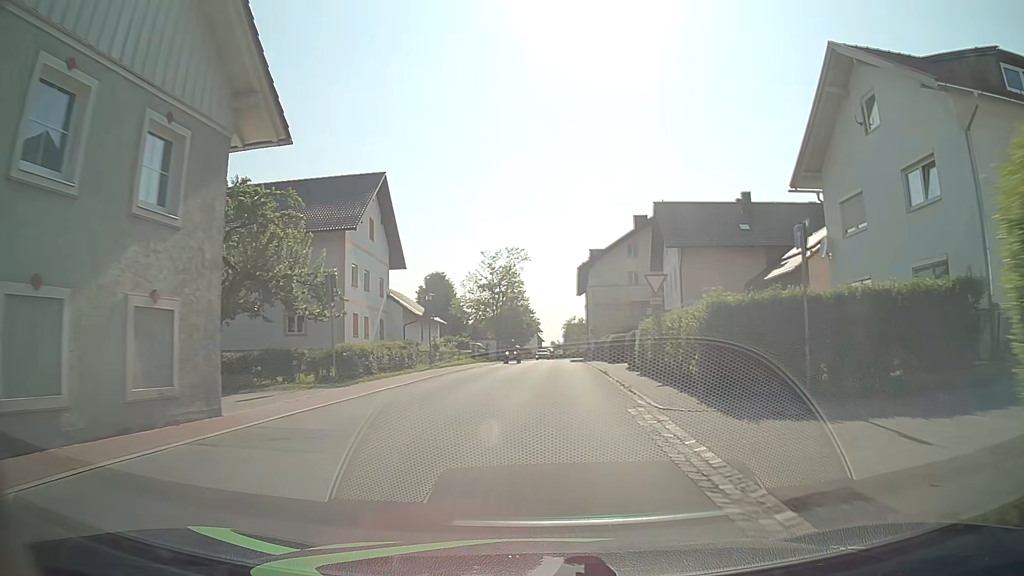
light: Day
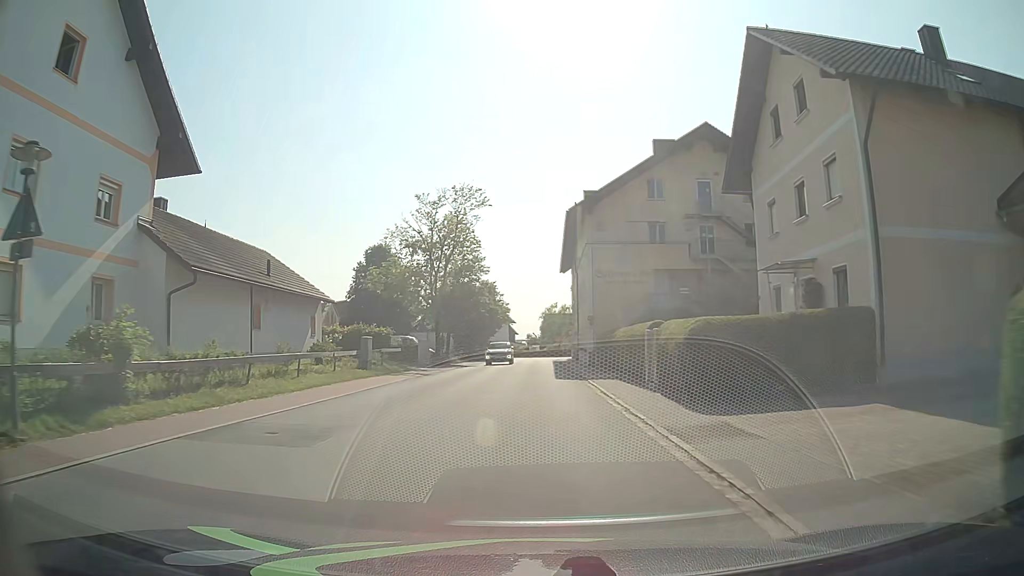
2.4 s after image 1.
(+1.4, +27.2) m; +3°
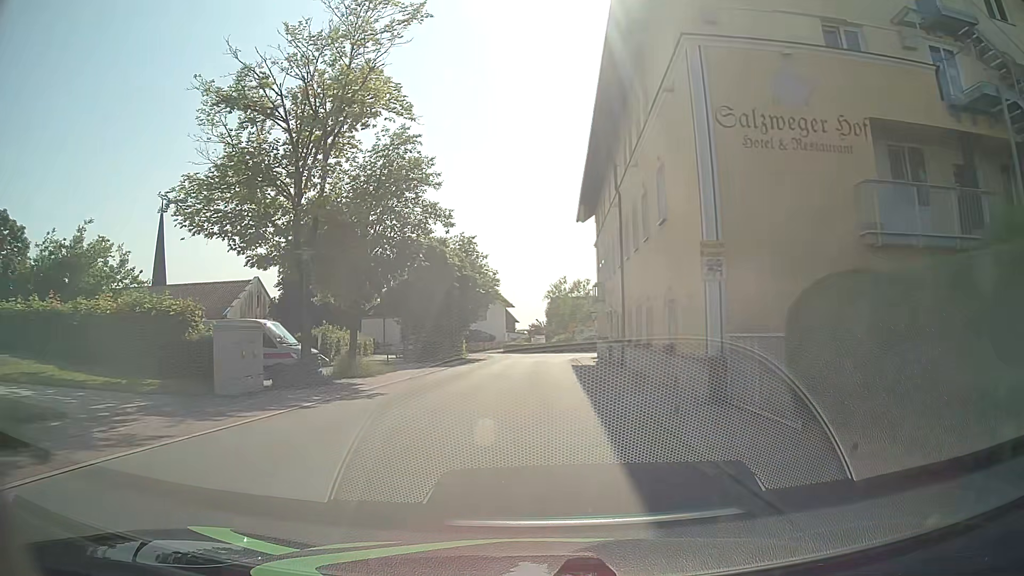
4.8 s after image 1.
(+0.1, +27.2) m; 0°
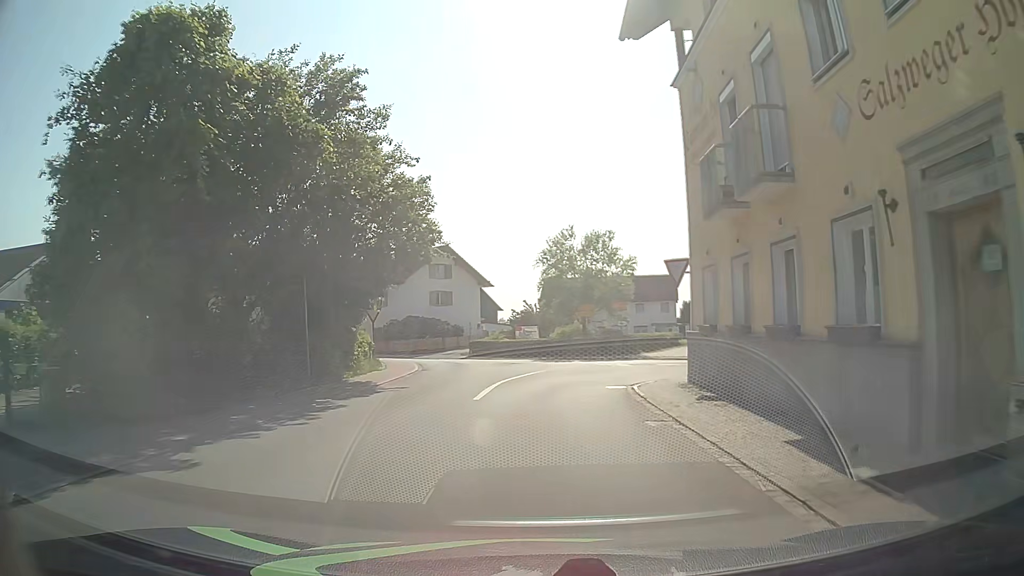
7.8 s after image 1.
(+0.1, +29.2) m; +1°
